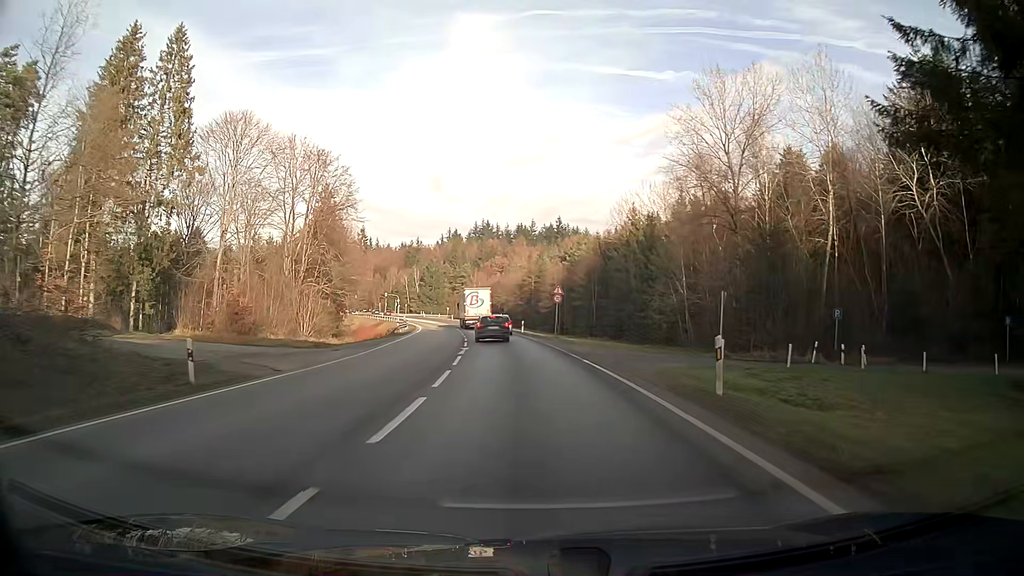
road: secondary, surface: asphalt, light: Day
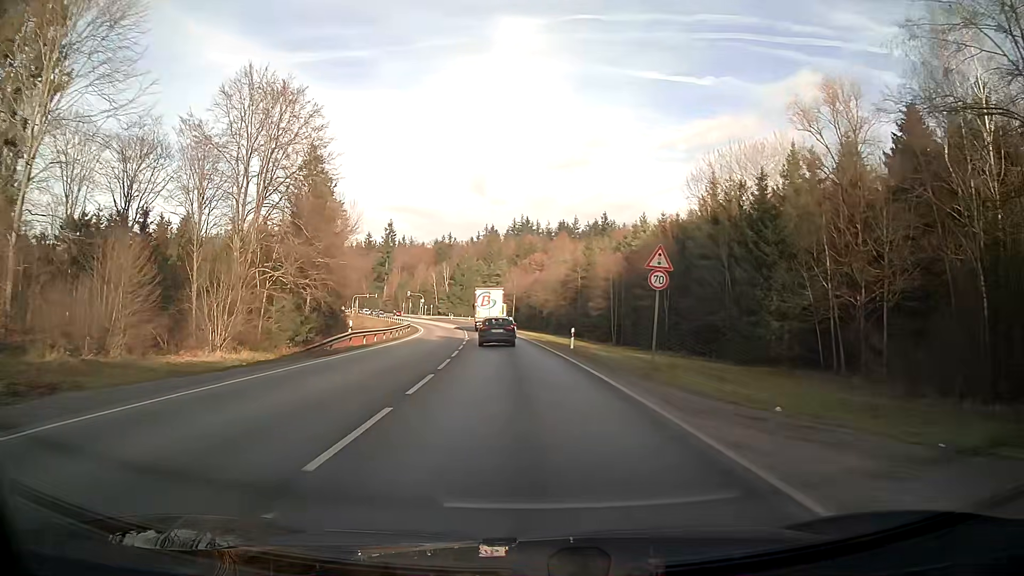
(-0.8, +25.6) m; -4°
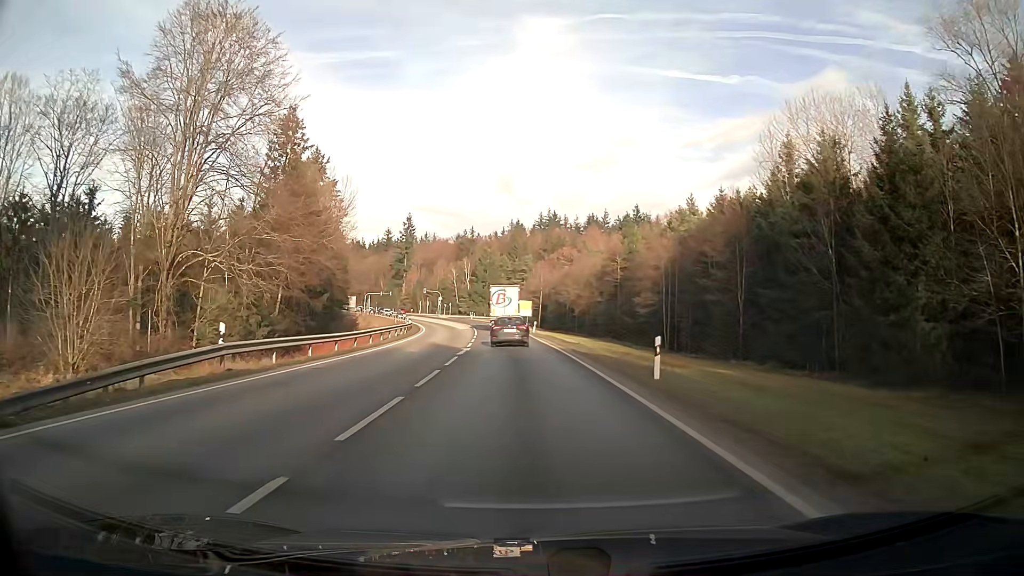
(-0.3, +16.5) m; -2°
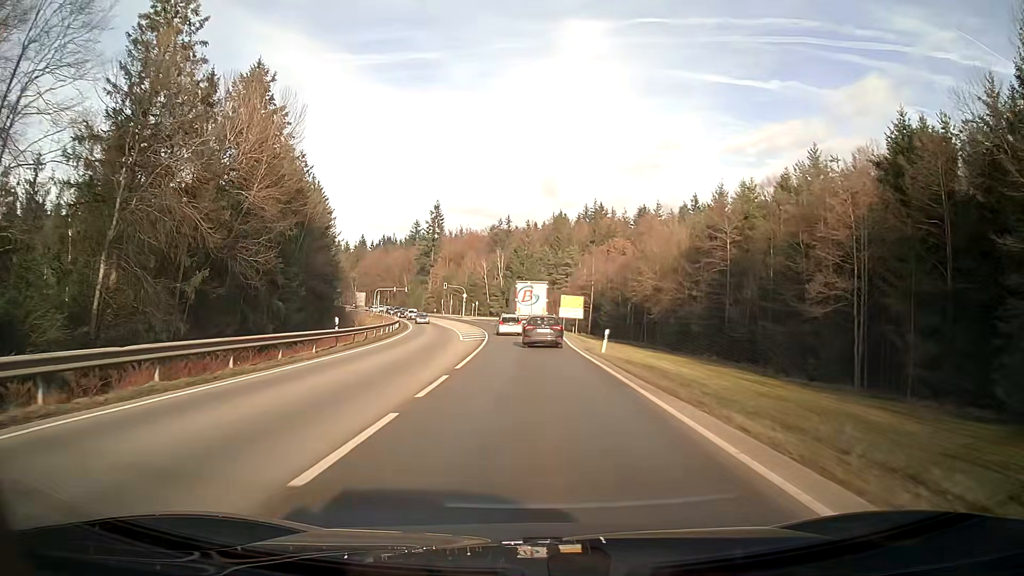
(-0.9, +32.2) m; -3°
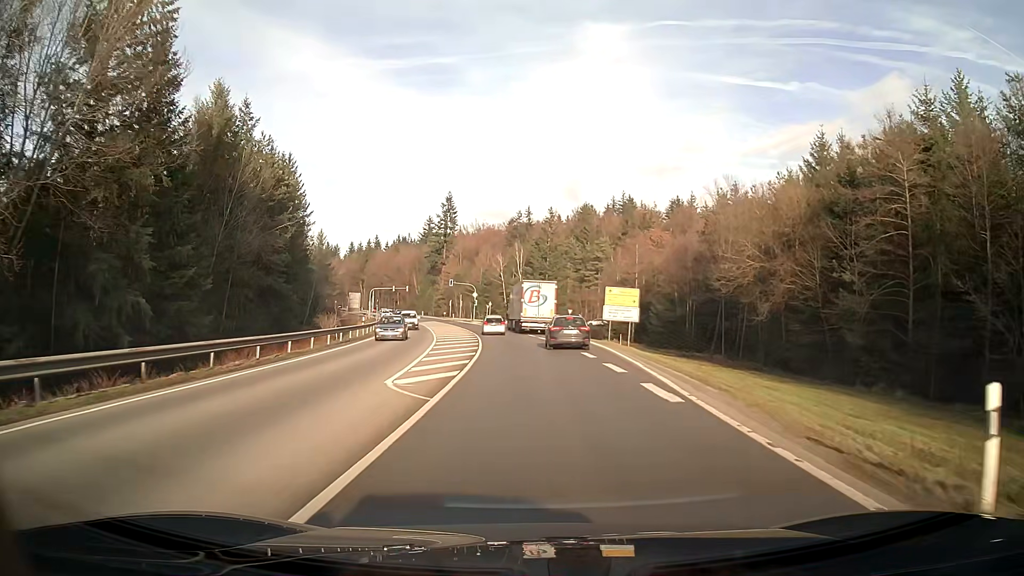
(-0.4, +23.9) m; -2°
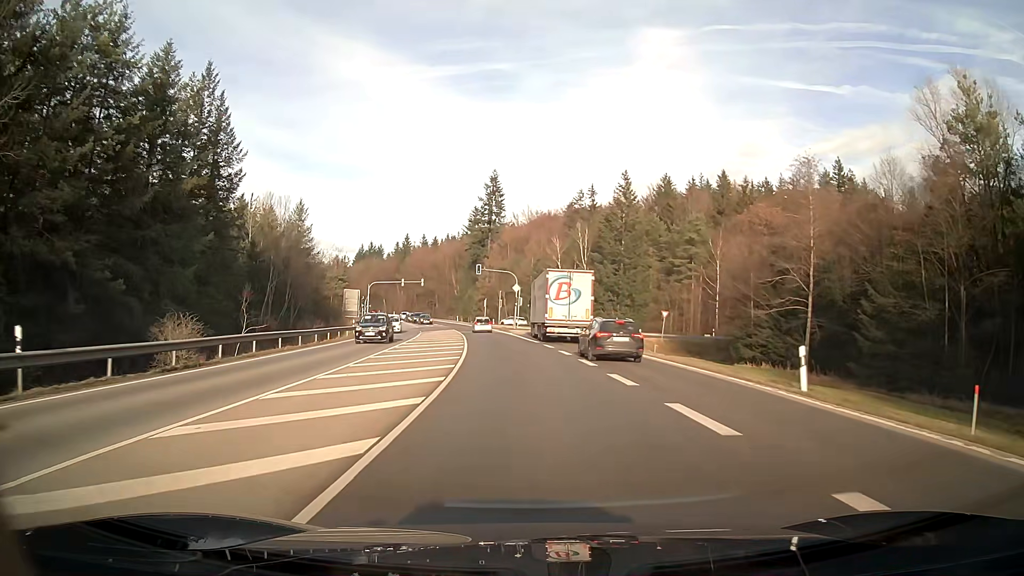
(-1.7, +39.4) m; -5°
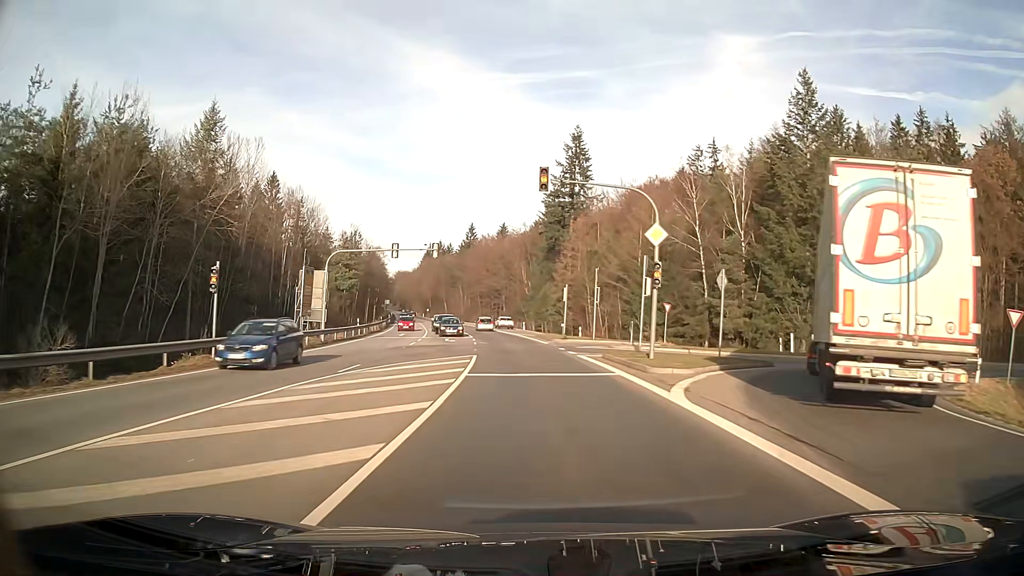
(-3.0, +46.2) m; -7°
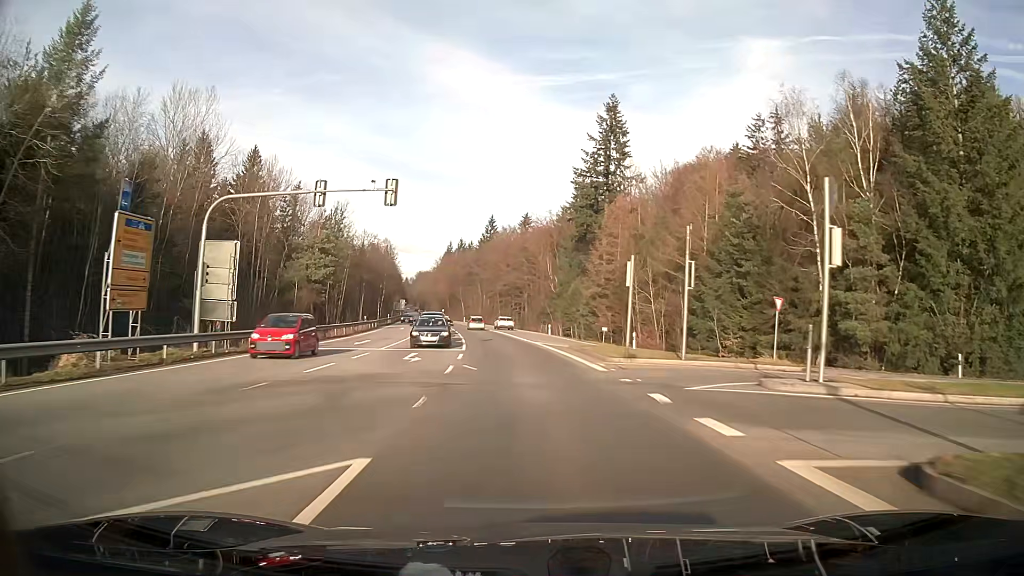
(-0.4, +20.2) m; -2°
(0, +10) (0, +20) (-1, +30) (-2, +40) (-3, +50) (-4, +60) (-6, +70) (-7, +80) (-9, +89) (-11, +99) m
